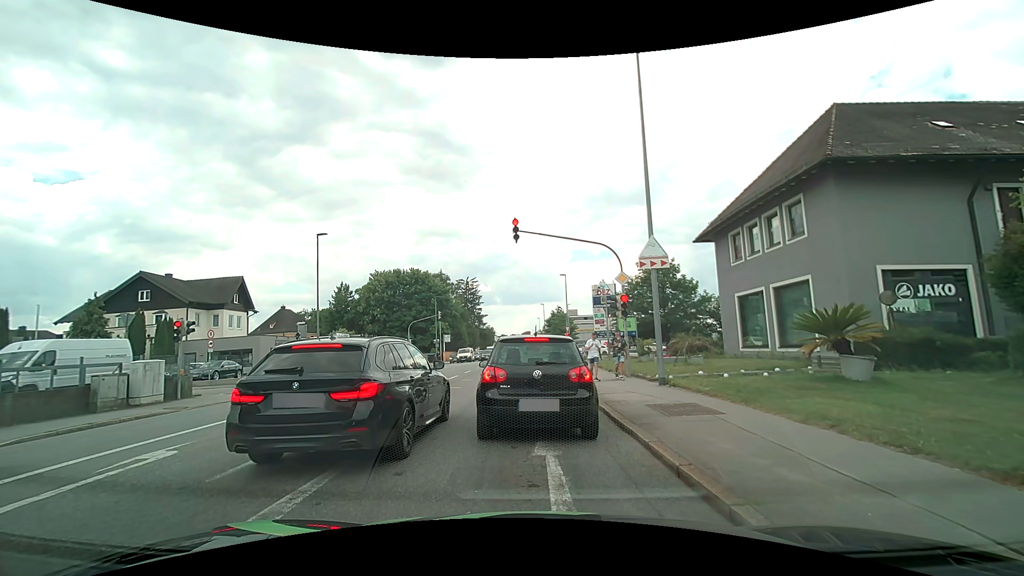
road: tertiary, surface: asphalt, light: Day
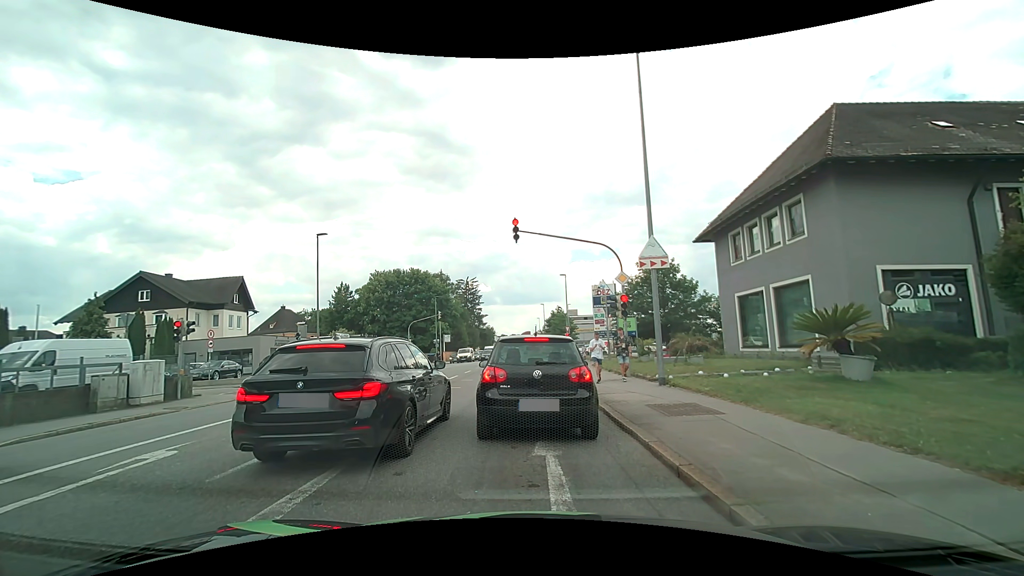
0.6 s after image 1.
(0.0, 0.0) m; 0°
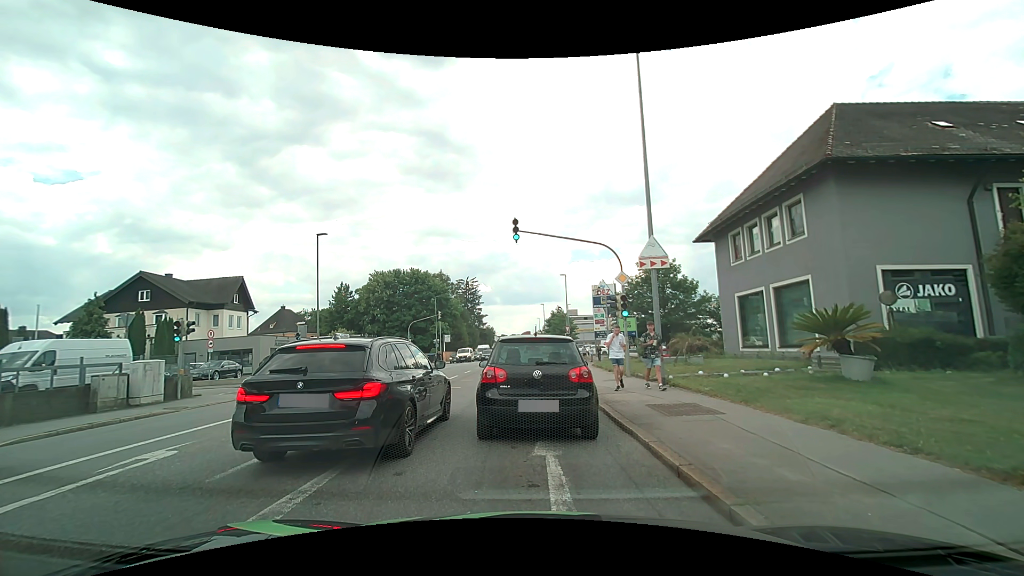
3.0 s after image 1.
(0.0, 0.0) m; 0°
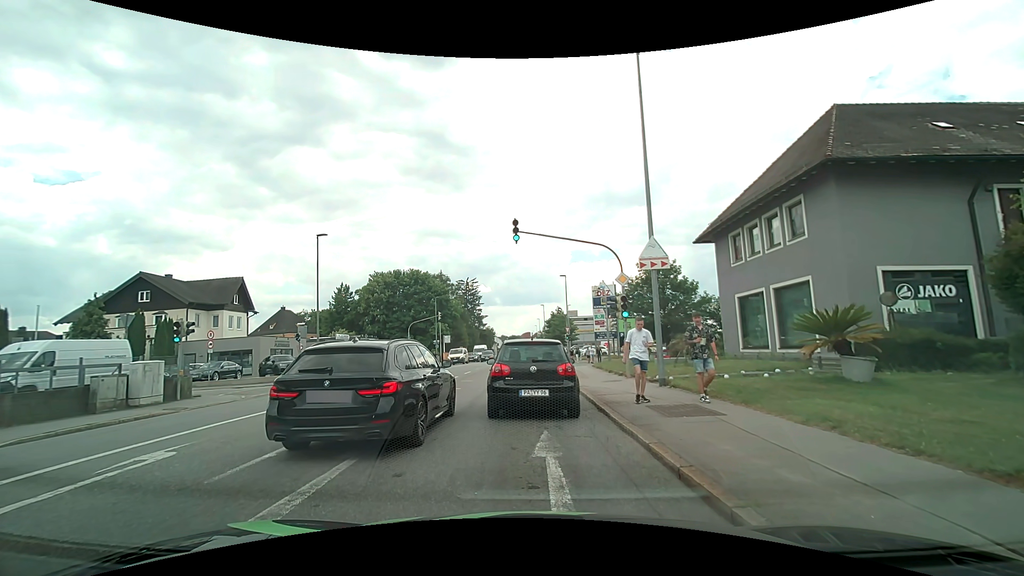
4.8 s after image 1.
(0.0, 0.0) m; 0°
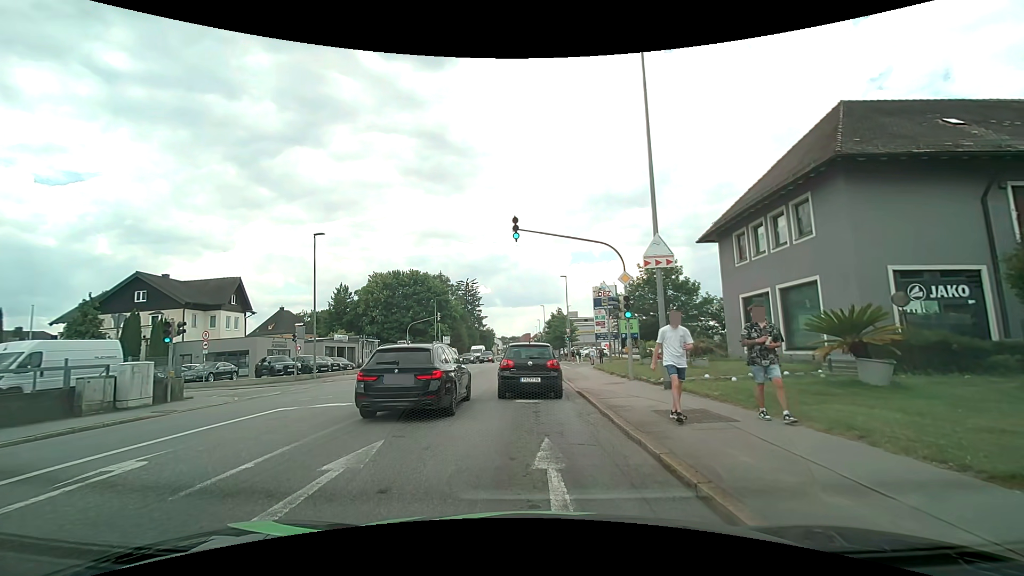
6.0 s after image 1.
(0.0, +0.6) m; 0°
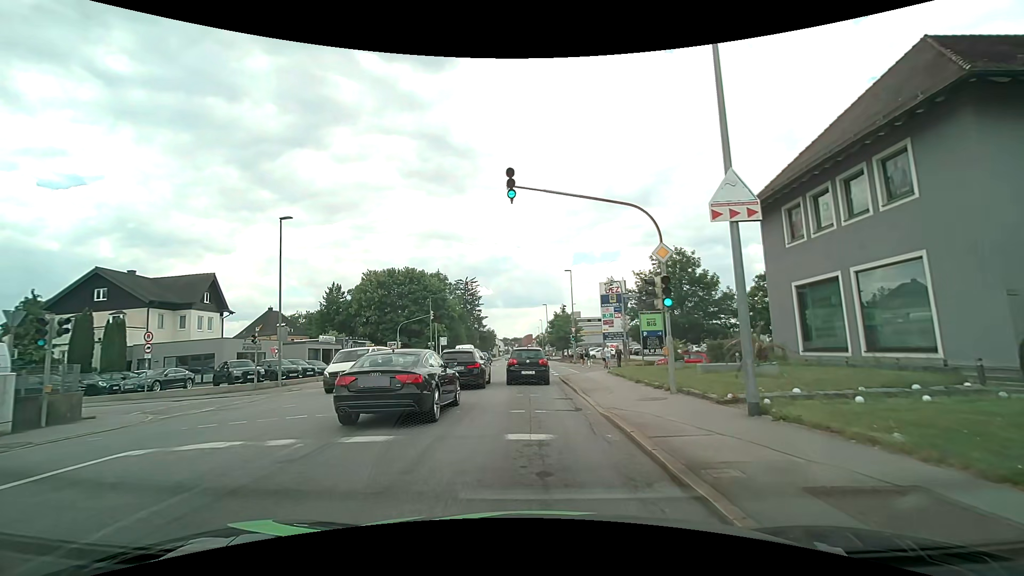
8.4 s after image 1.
(-0.1, +5.4) m; -1°
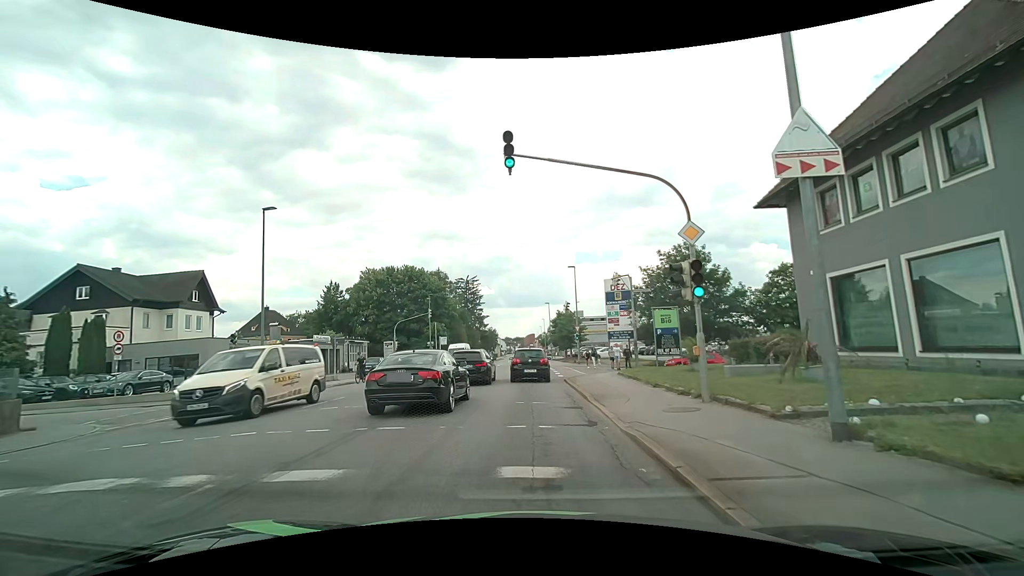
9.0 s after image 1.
(0.0, +2.3) m; -1°
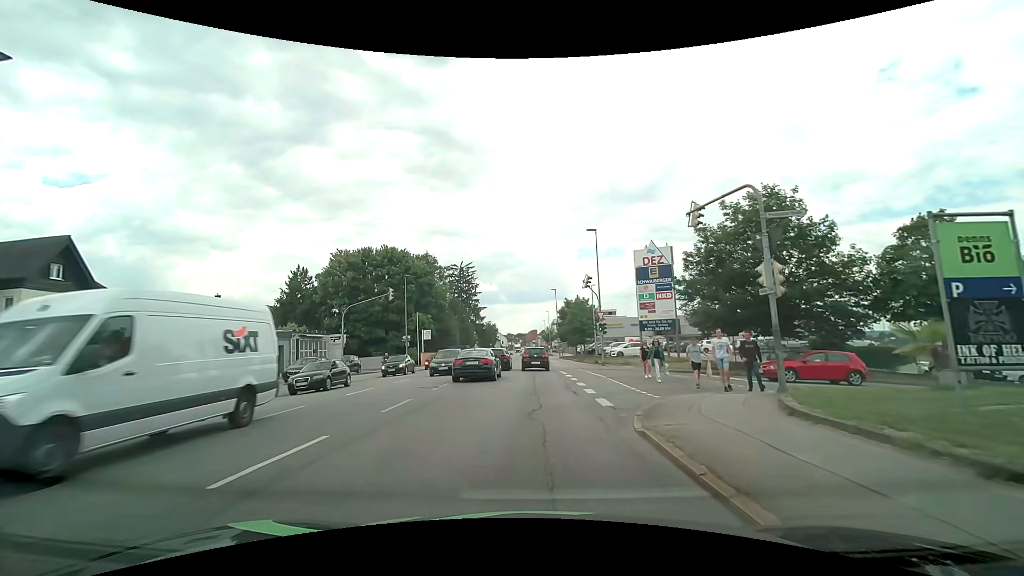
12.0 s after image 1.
(-0.3, +15.4) m; -1°
(0, +10) (0, +20) (0, +30) (0, +40) (0, +50) (0, +60) (0, +70) (0, +80) (0, +90) (0, +100) m
